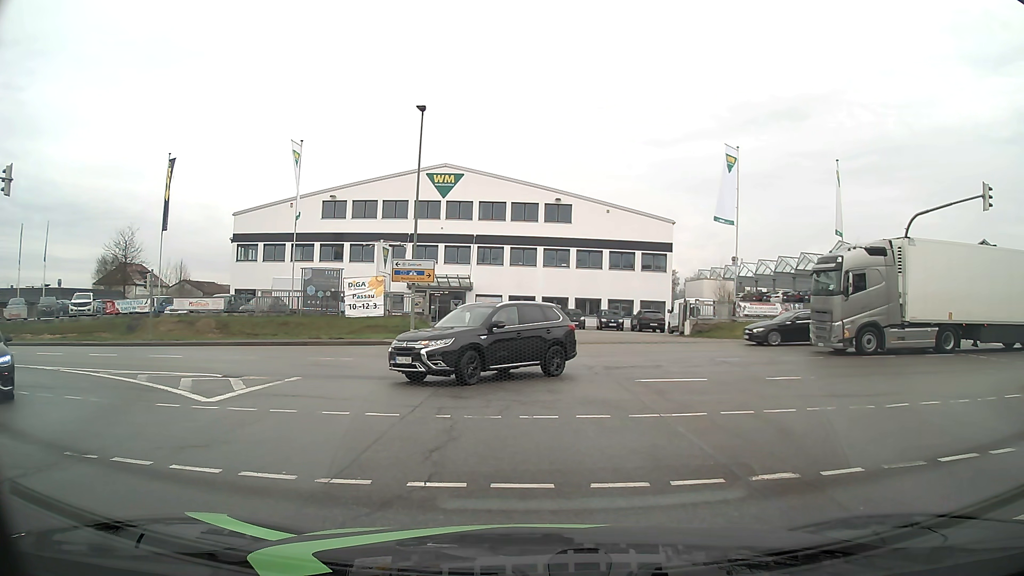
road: secondary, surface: asphalt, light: Day
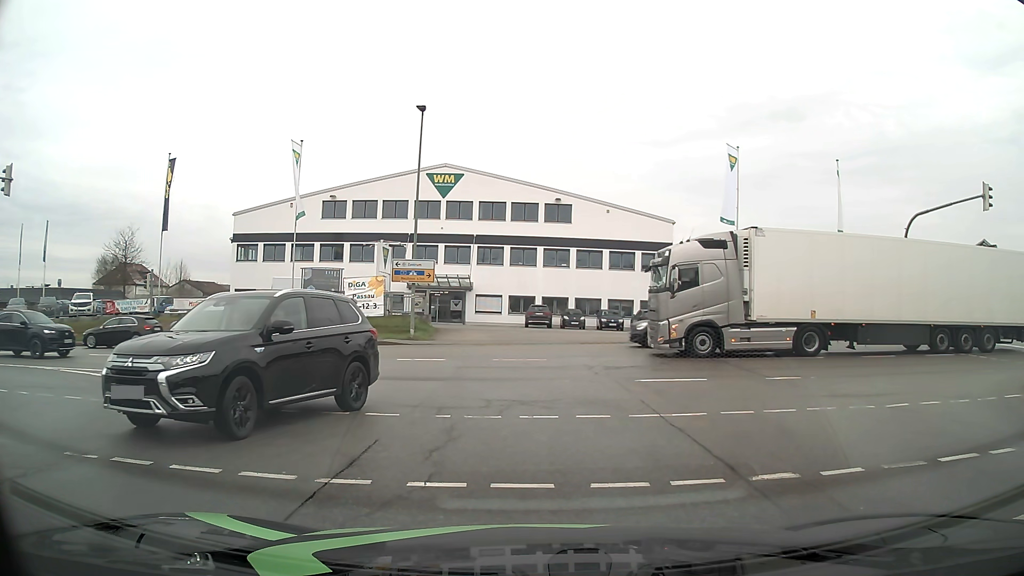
(0.0, 0.0) m; 0°
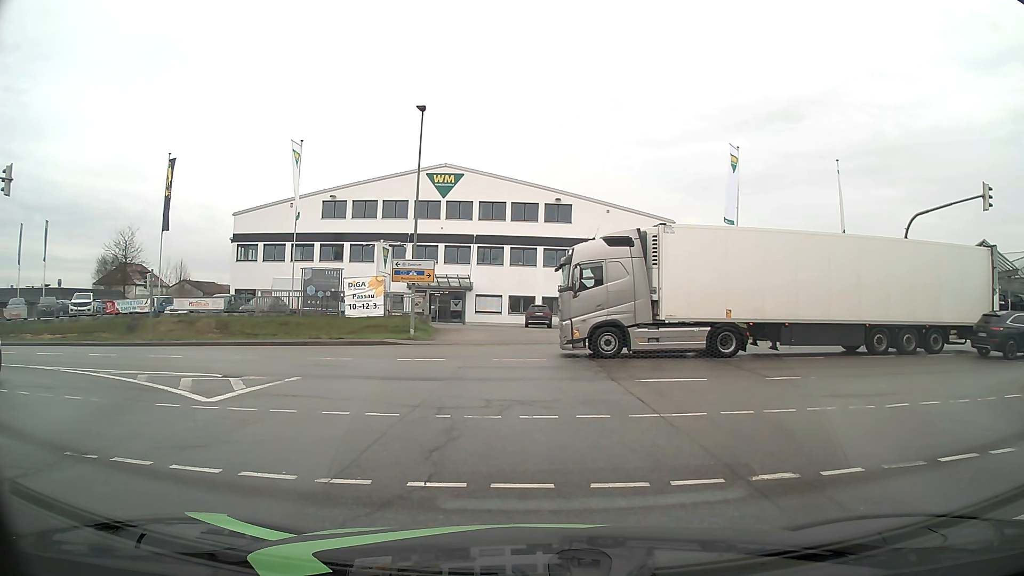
(0.0, 0.0) m; 0°
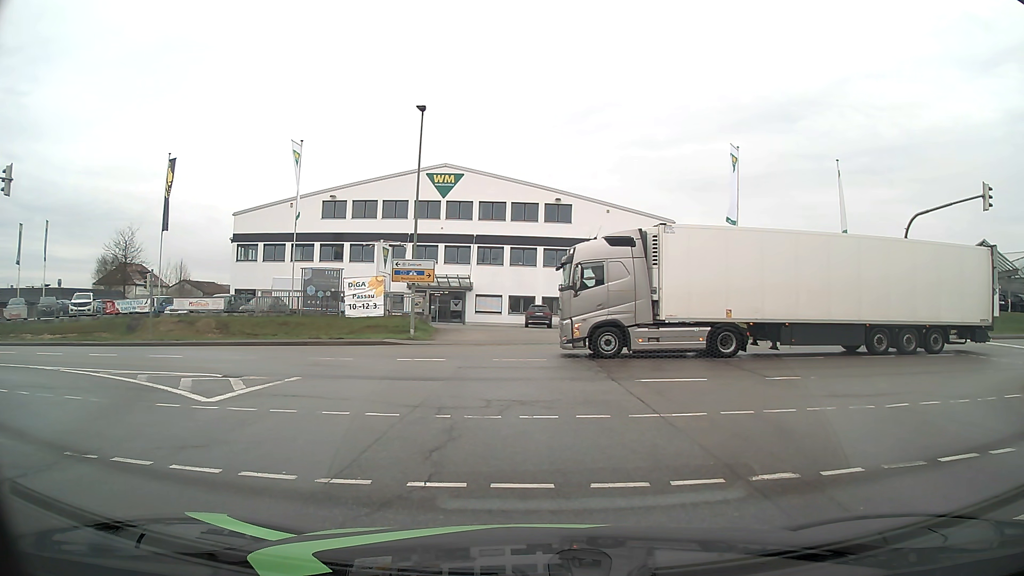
(0.0, 0.0) m; 0°
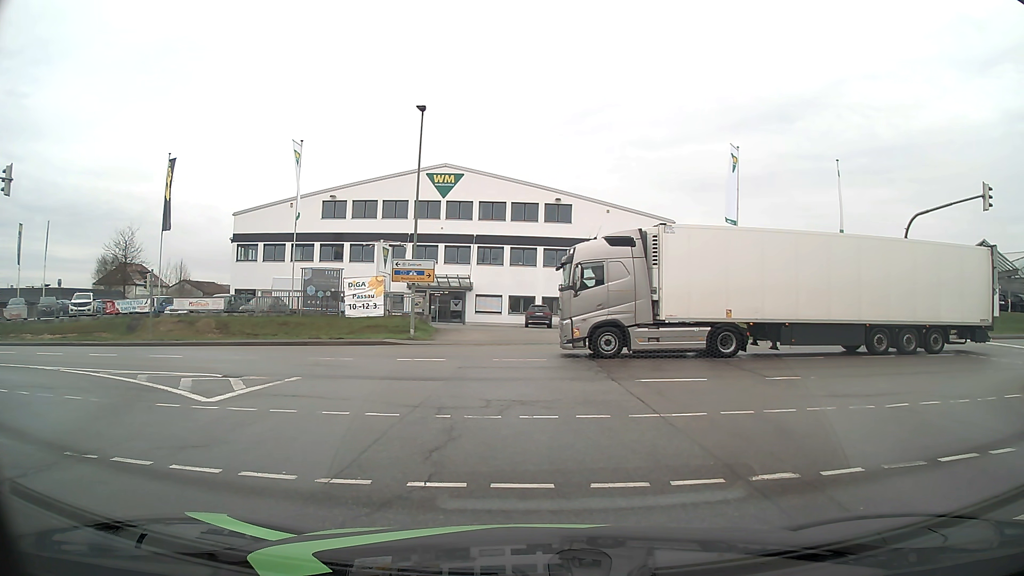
(0.0, 0.0) m; 0°
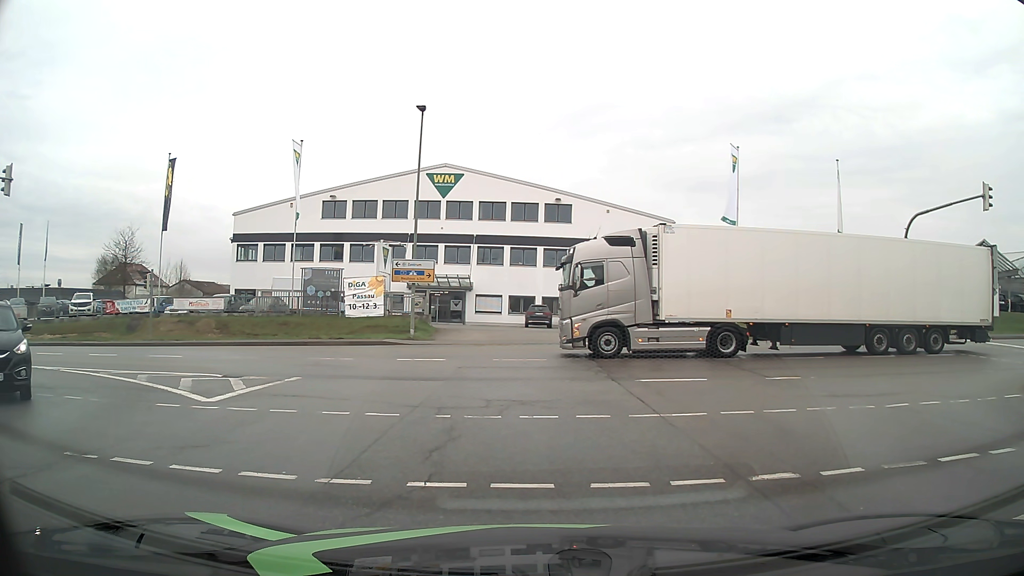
(0.0, 0.0) m; 0°
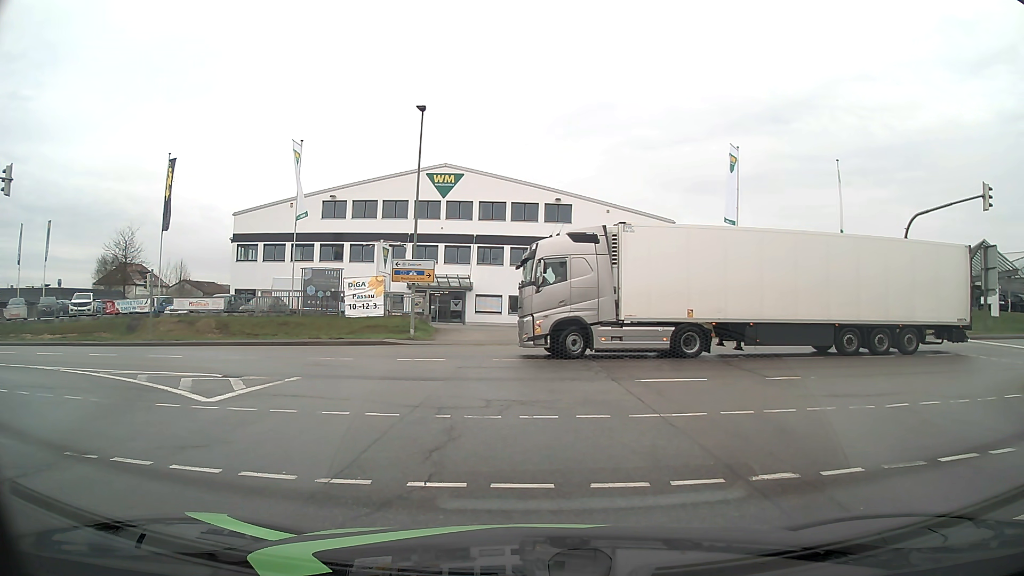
(0.0, 0.0) m; 0°
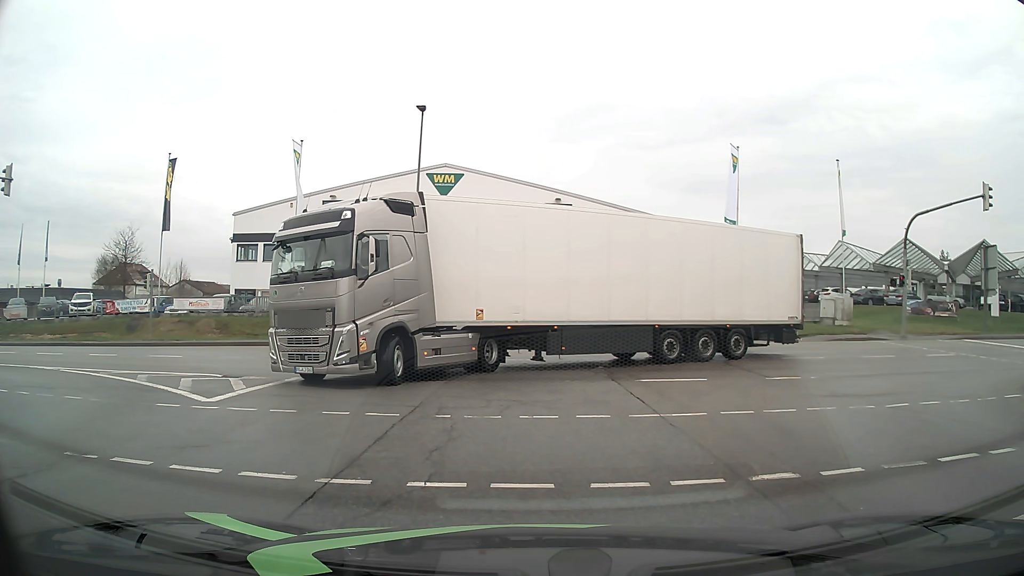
(0.0, 0.0) m; 0°
(-1, +10) (-5, +19) (-14, +23) (-24, +25) (-34, +25) (-44, +24) (-54, +24) (-64, +24) (-74, +24) (-84, +23) m
